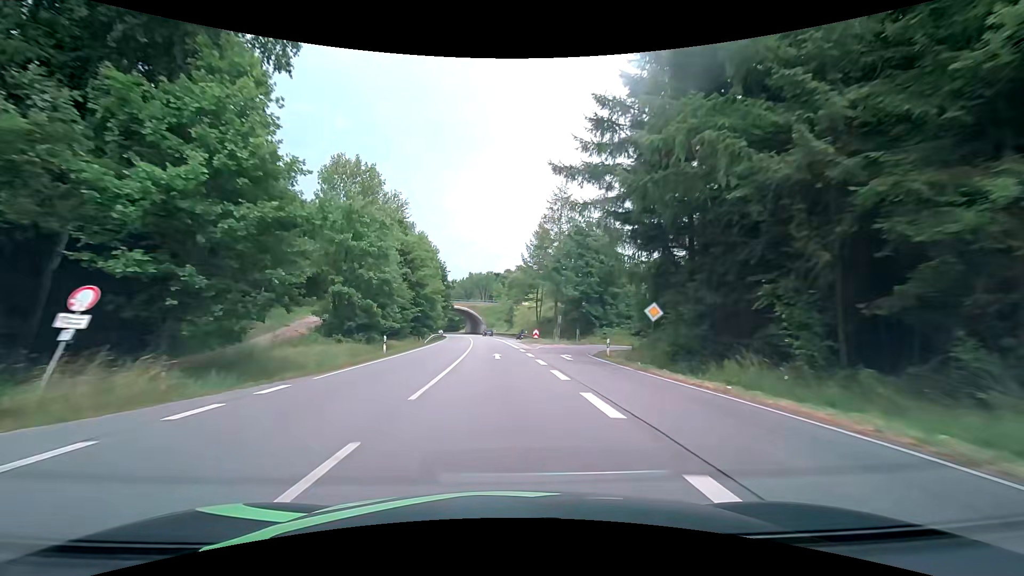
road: primary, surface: asphalt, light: Day
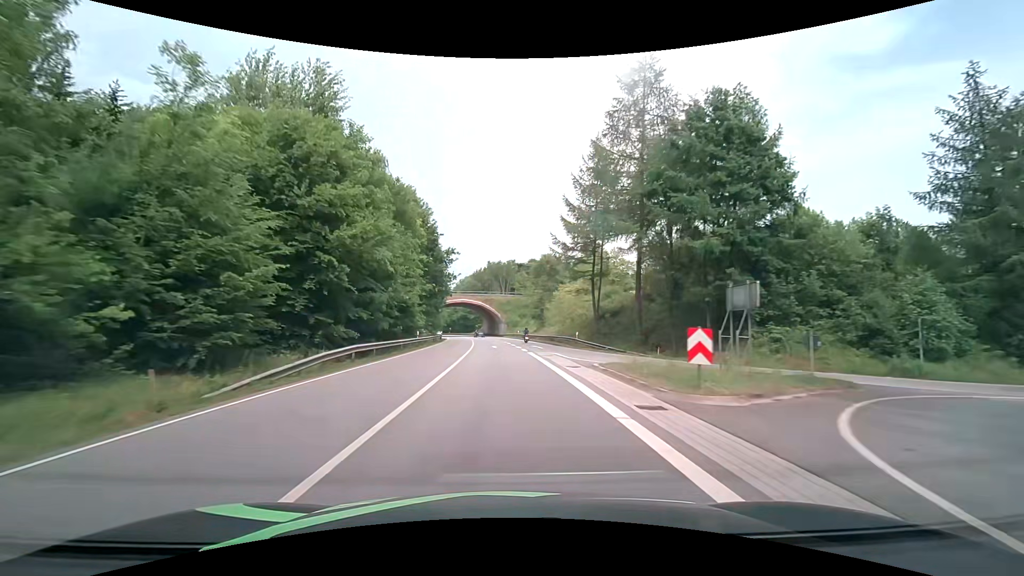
(-0.8, +36.2) m; -3°
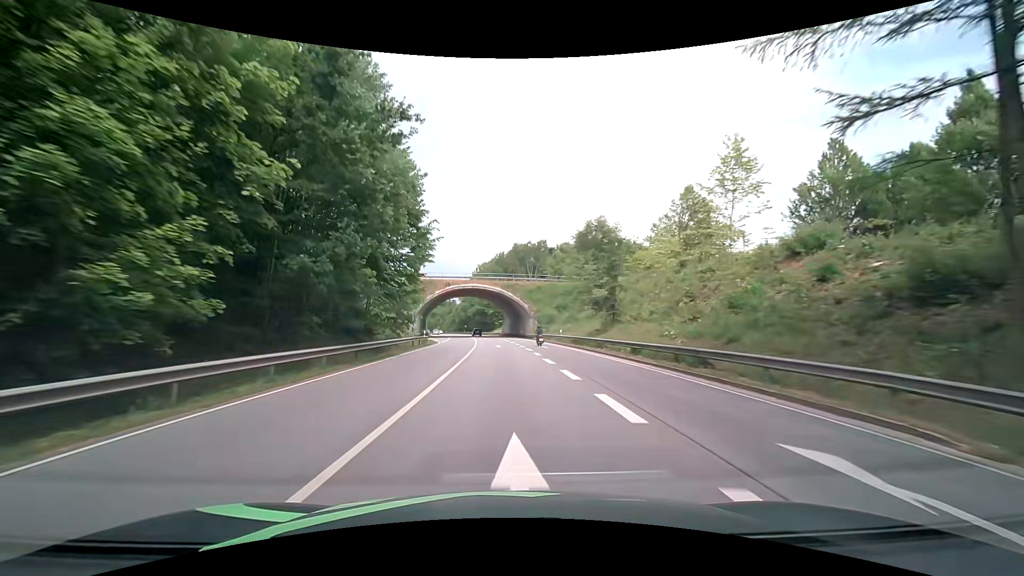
(-0.6, +36.5) m; -3°
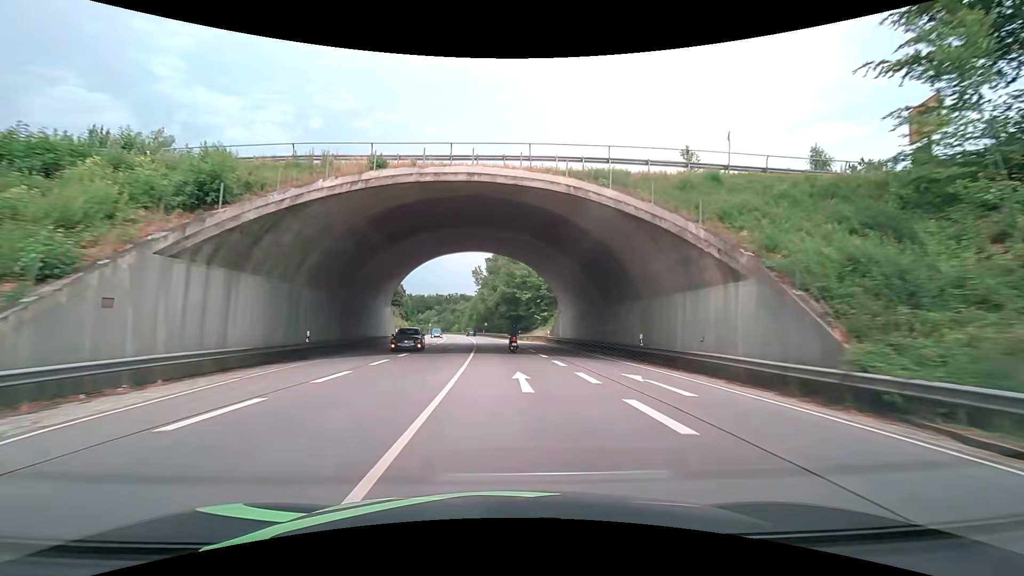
(-2.3, +60.2) m; -3°
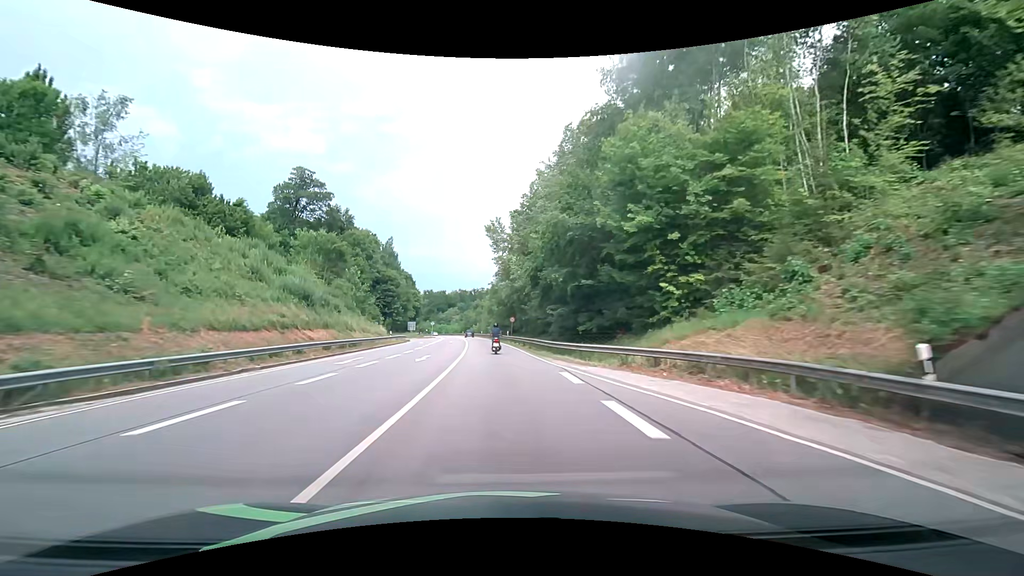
(-1.2, +48.3) m; -3°
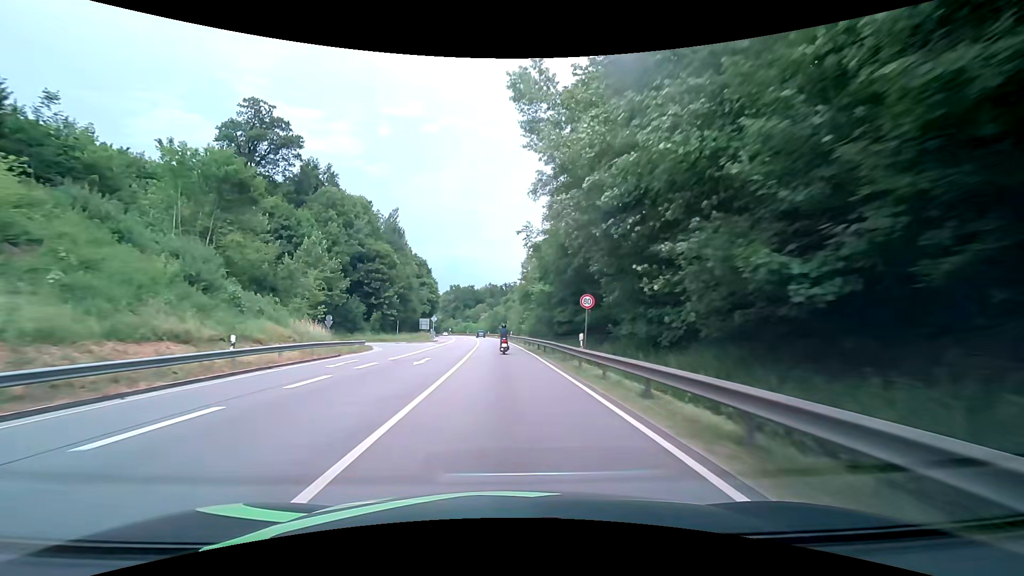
(-1.8, +37.4) m; -5°
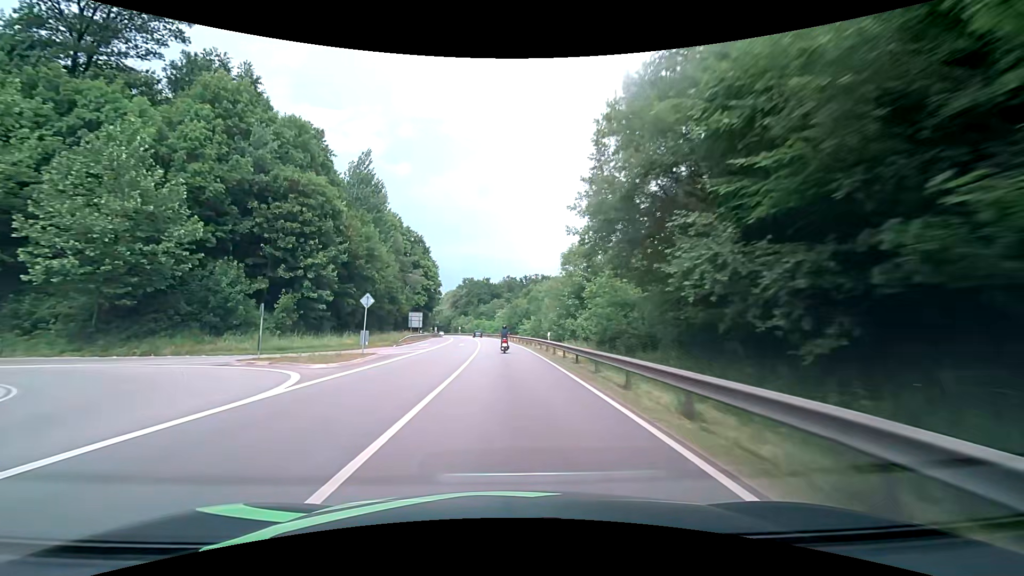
(-1.0, +38.0) m; -3°
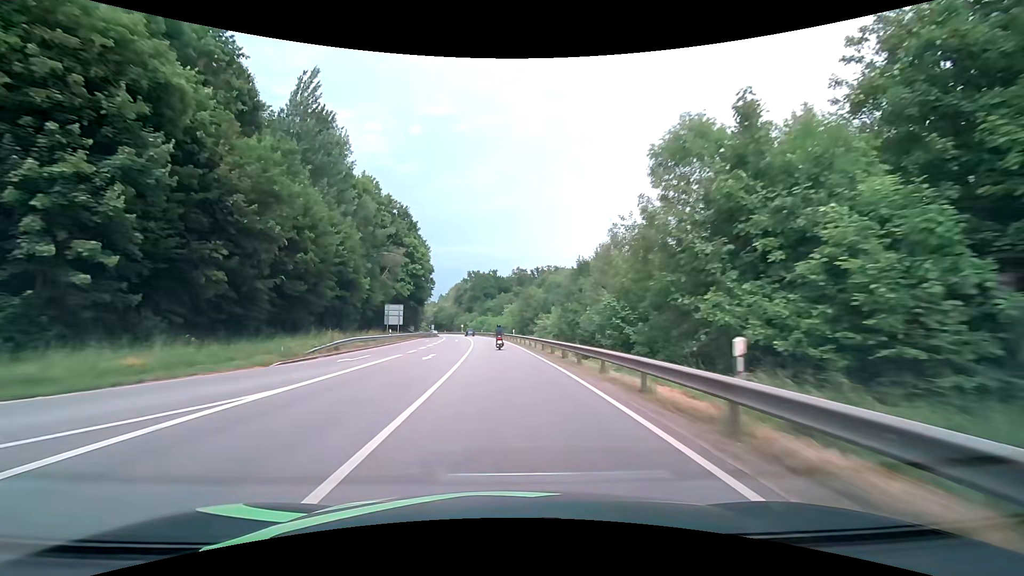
(-0.1, +25.5) m; -1°
(0, +10) (0, +20) (-1, +30) (-1, +40) (-2, +50) (-3, +60) (-3, +70) (-5, +80) (-6, +90) (-7, +100) m
